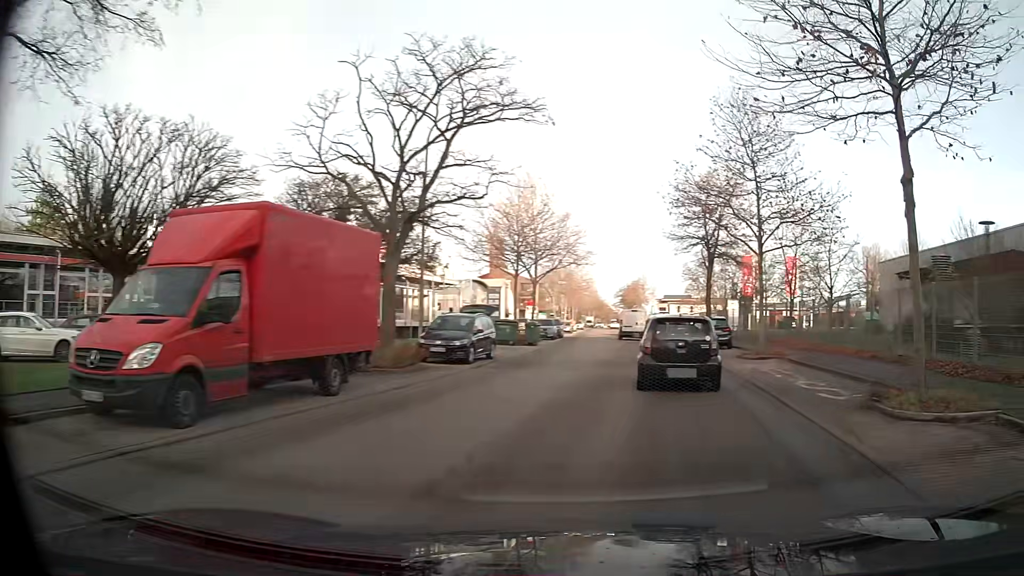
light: Day
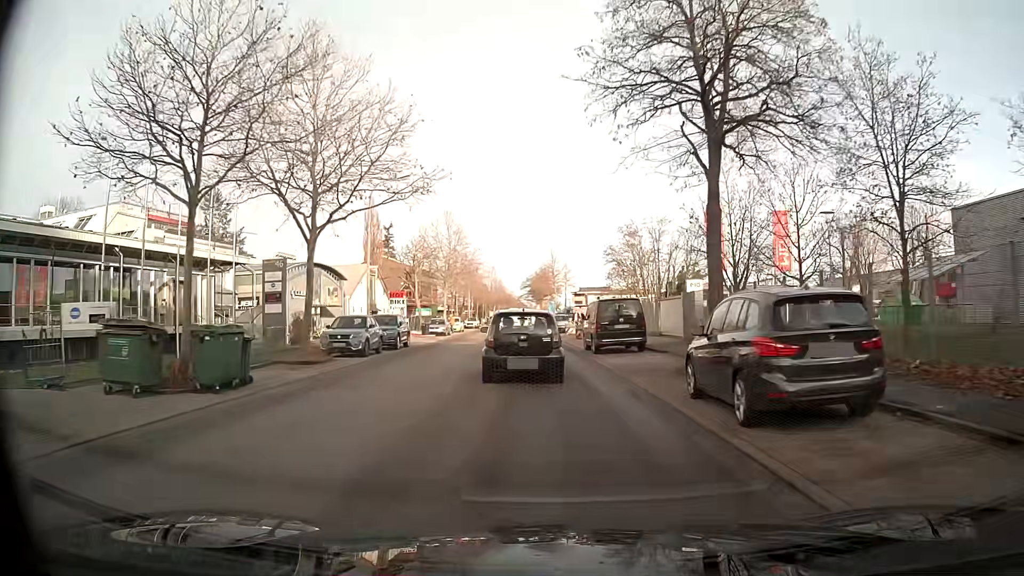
(+2.5, +26.2) m; +3°
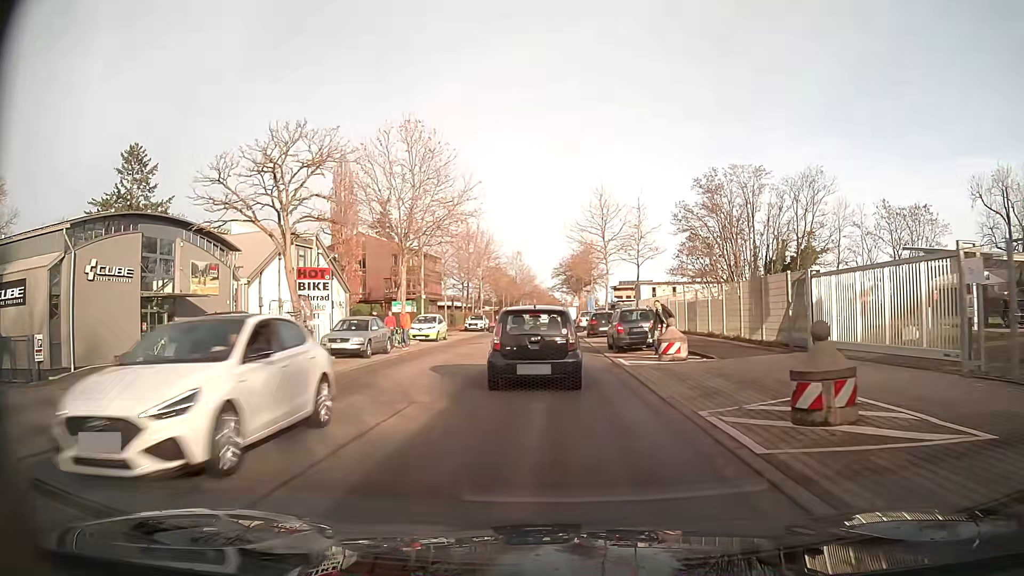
(-0.7, +30.9) m; -2°
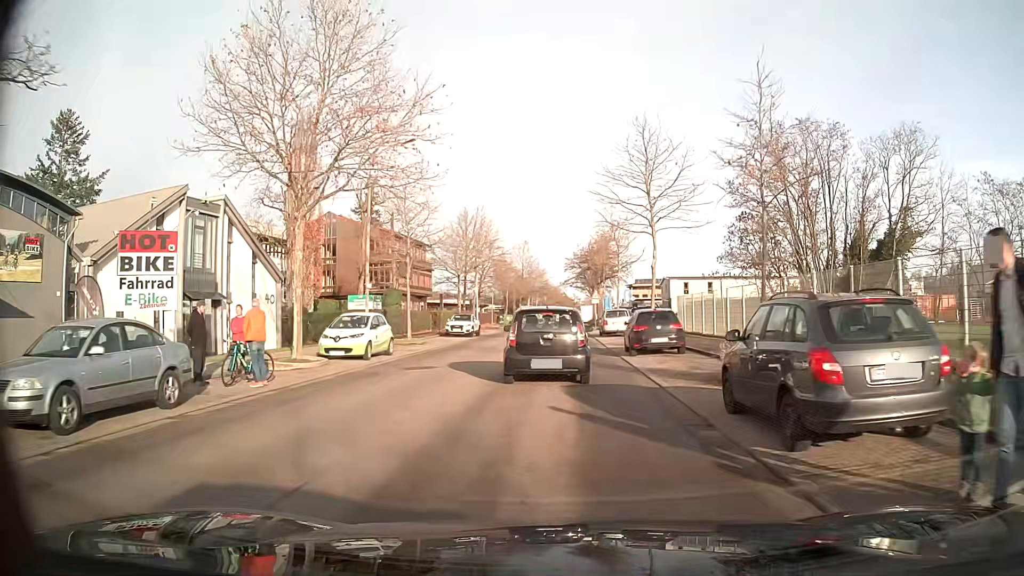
(-0.1, +16.1) m; -1°
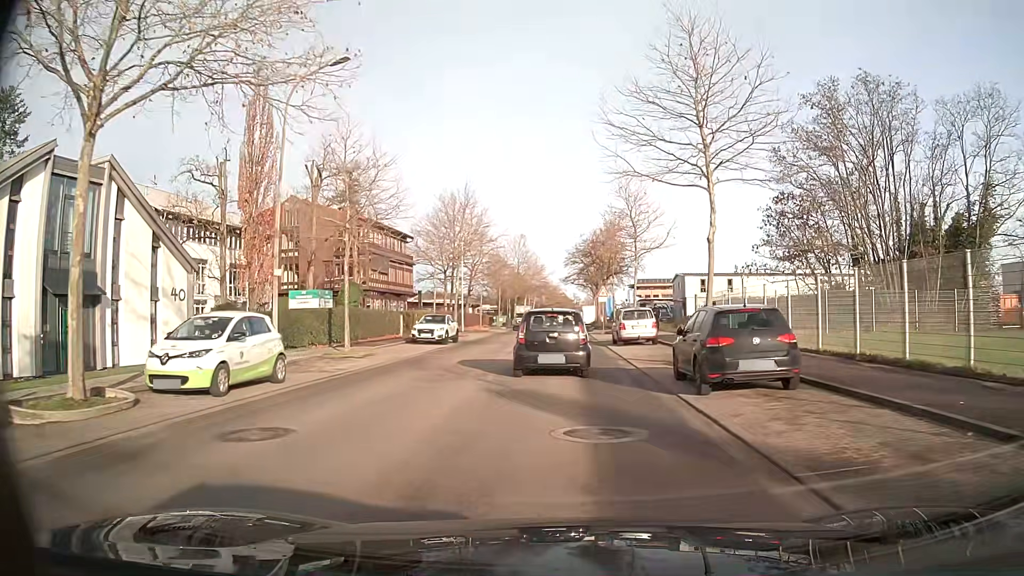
(0.0, +10.2) m; 0°
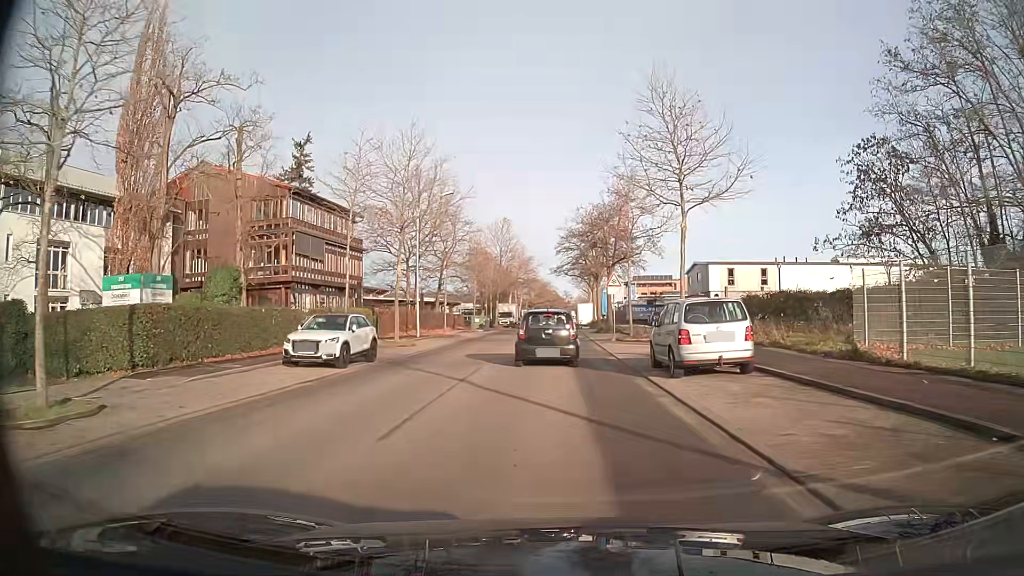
(+0.1, +15.5) m; +1°
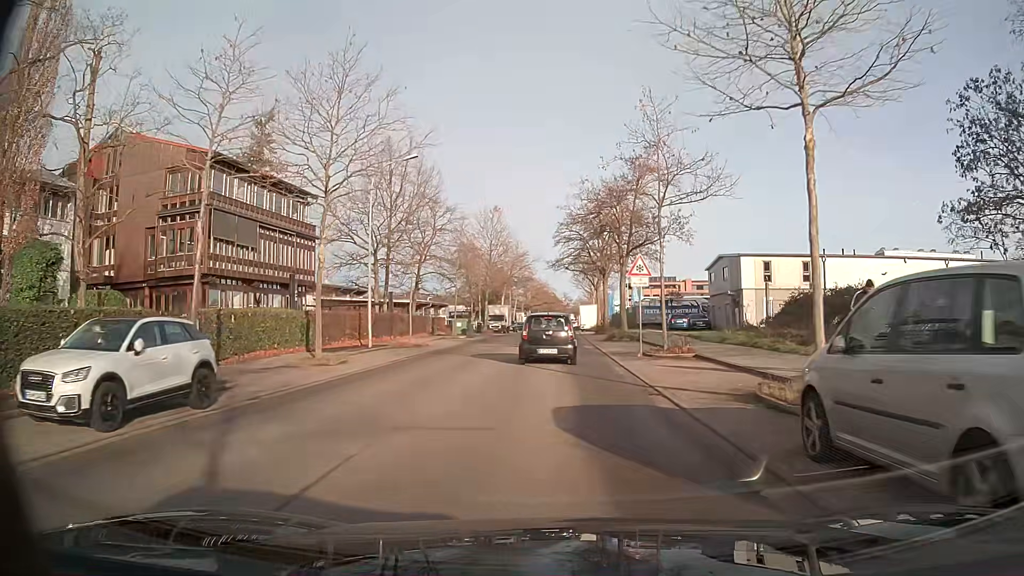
(0.0, +10.8) m; 0°
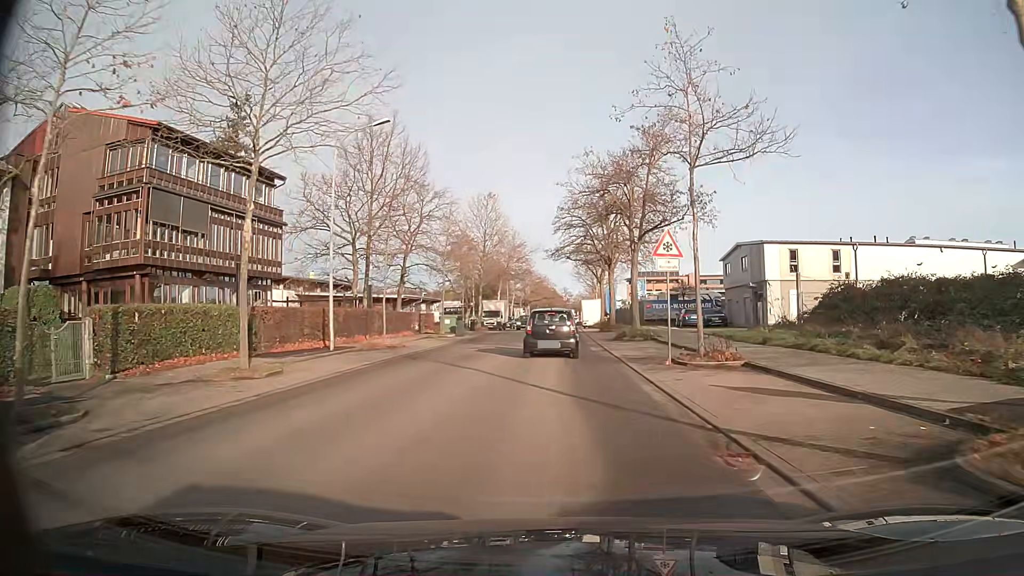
(0.0, +5.6) m; 0°
(0, +10) (0, +20) (0, +30) (0, +40) (+1, +50) (+1, +60) (+1, +70) (+1, +80) (+2, +90) (+2, +100) m
